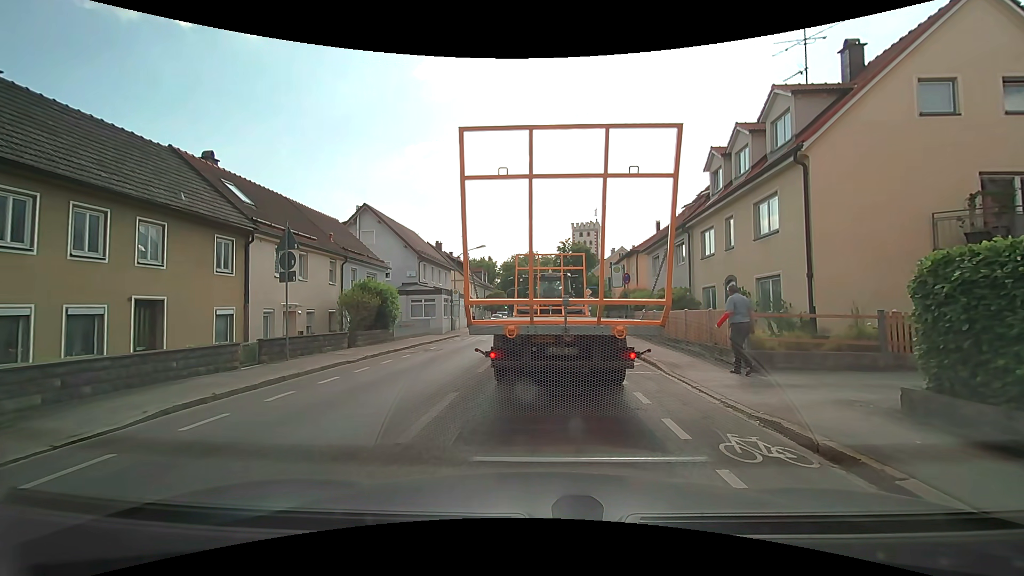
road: secondary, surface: asphalt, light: Day
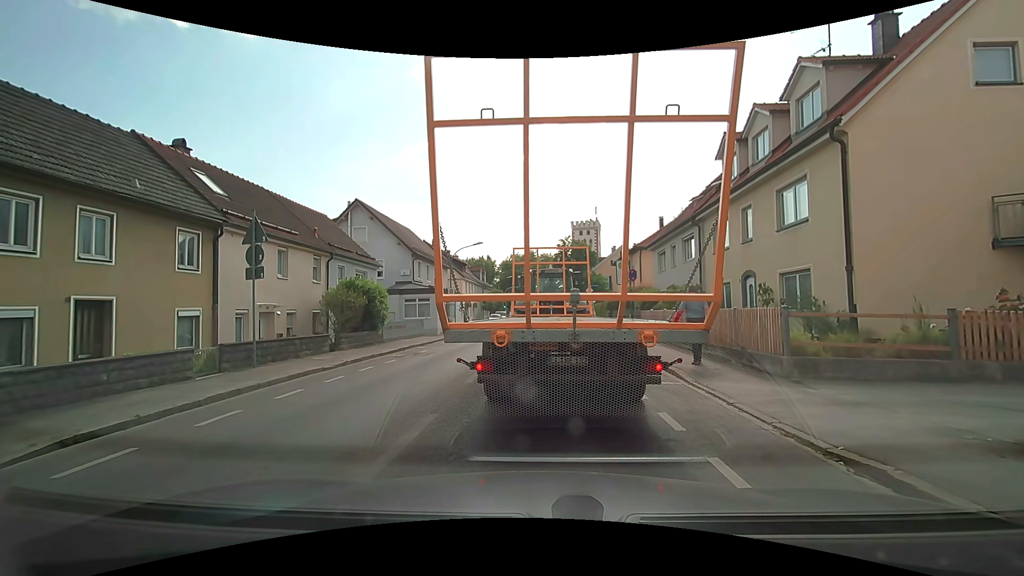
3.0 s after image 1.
(0.0, +1.7) m; 0°
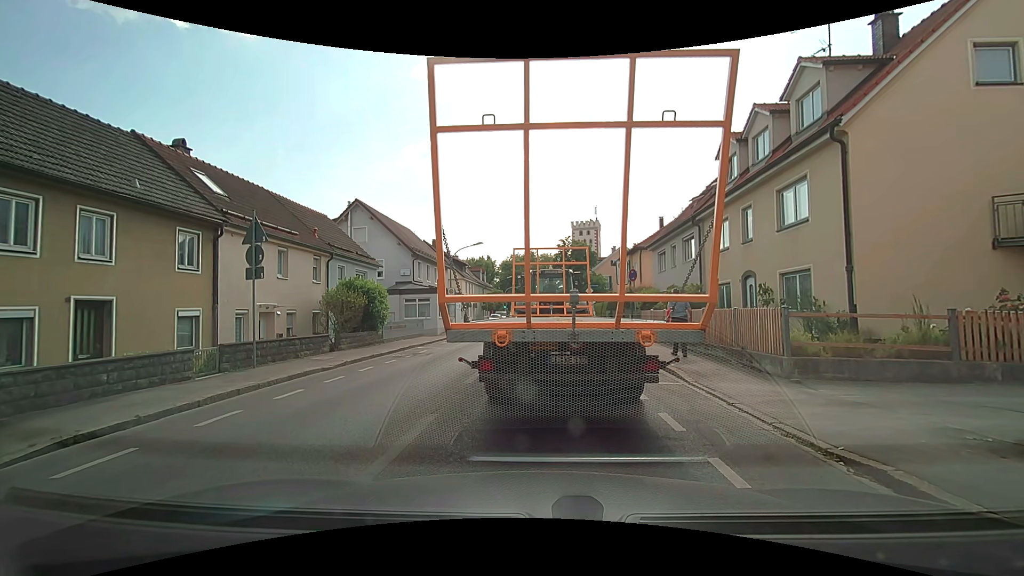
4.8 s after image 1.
(0.0, +0.1) m; 0°
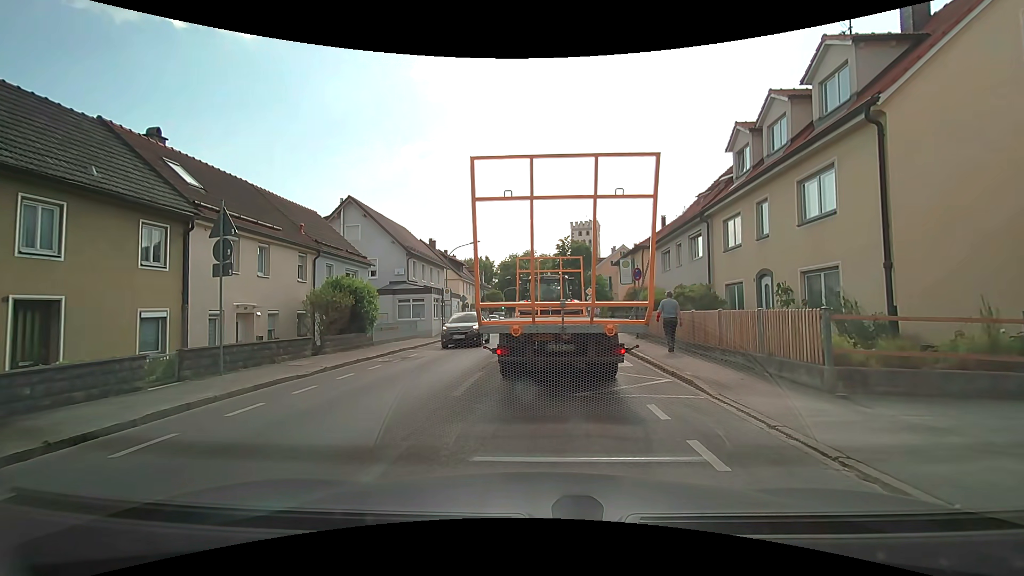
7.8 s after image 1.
(0.0, +1.4) m; +1°
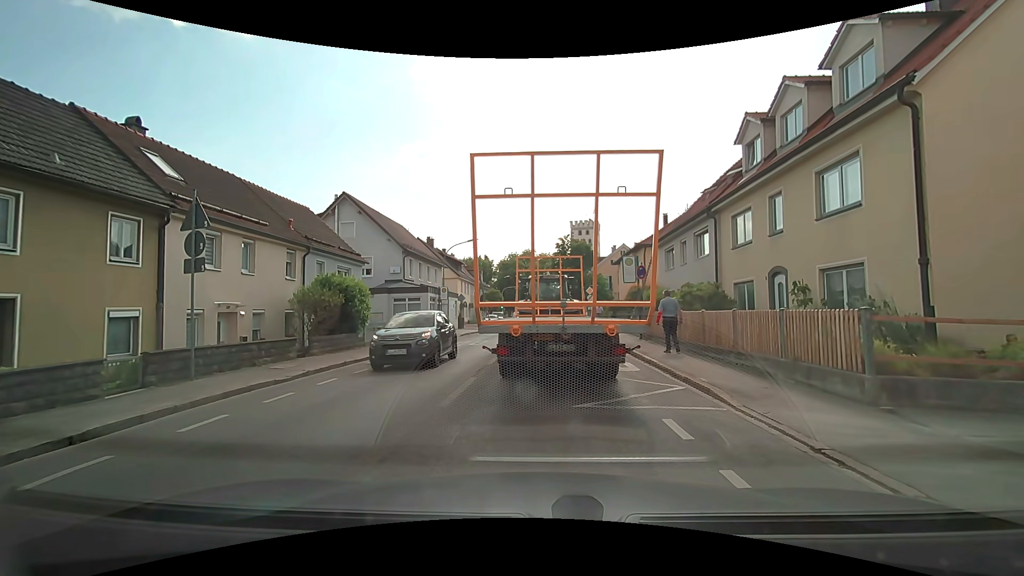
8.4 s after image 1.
(0.0, +1.0) m; -1°
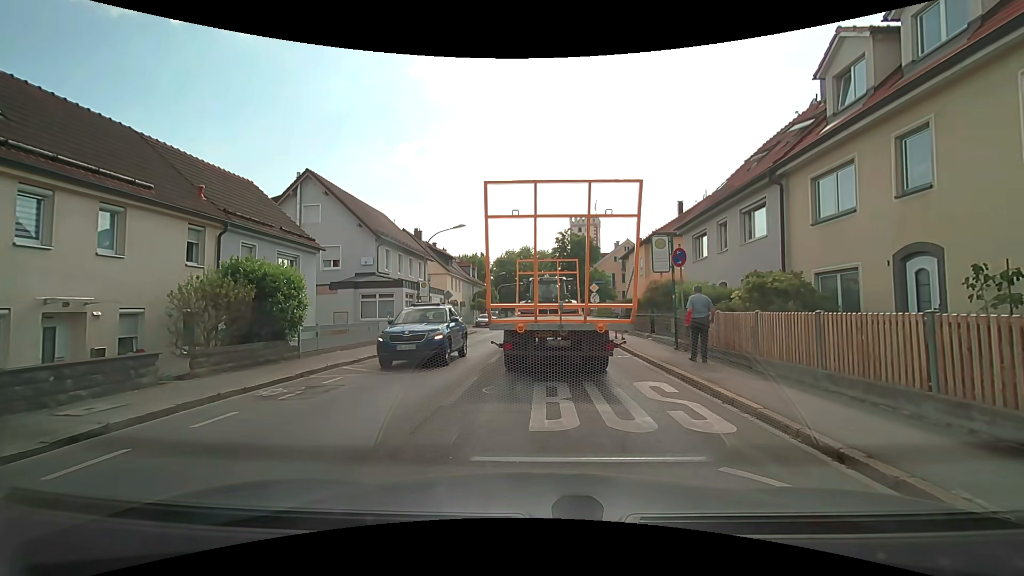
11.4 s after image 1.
(0.0, +5.8) m; -1°
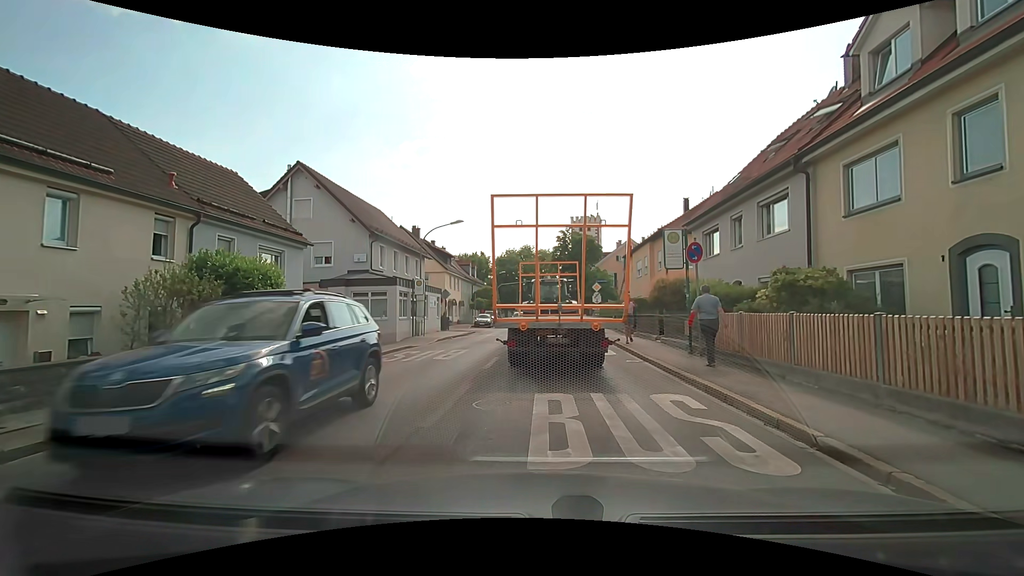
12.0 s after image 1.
(0.0, +1.4) m; 0°
